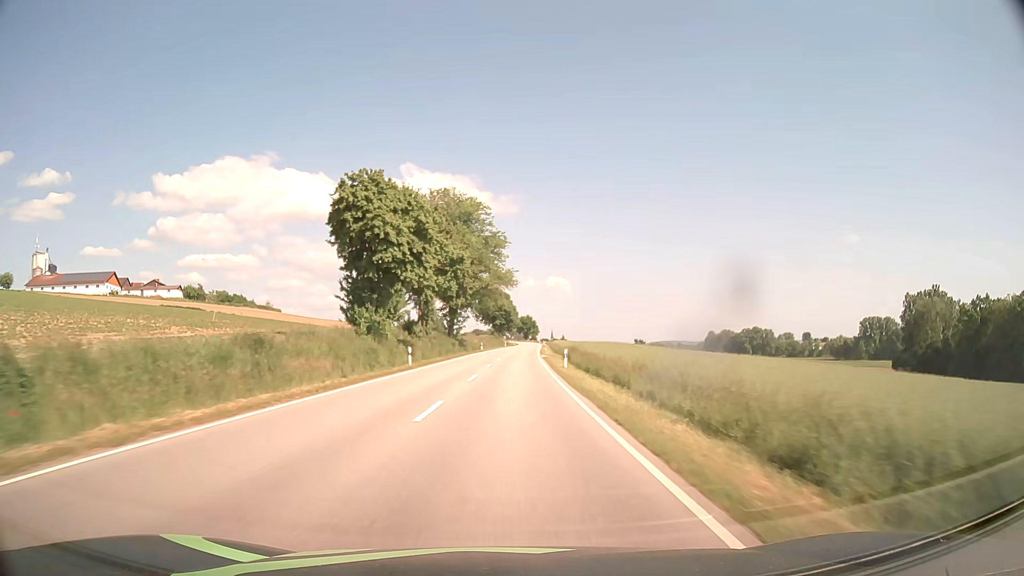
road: secondary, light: Day
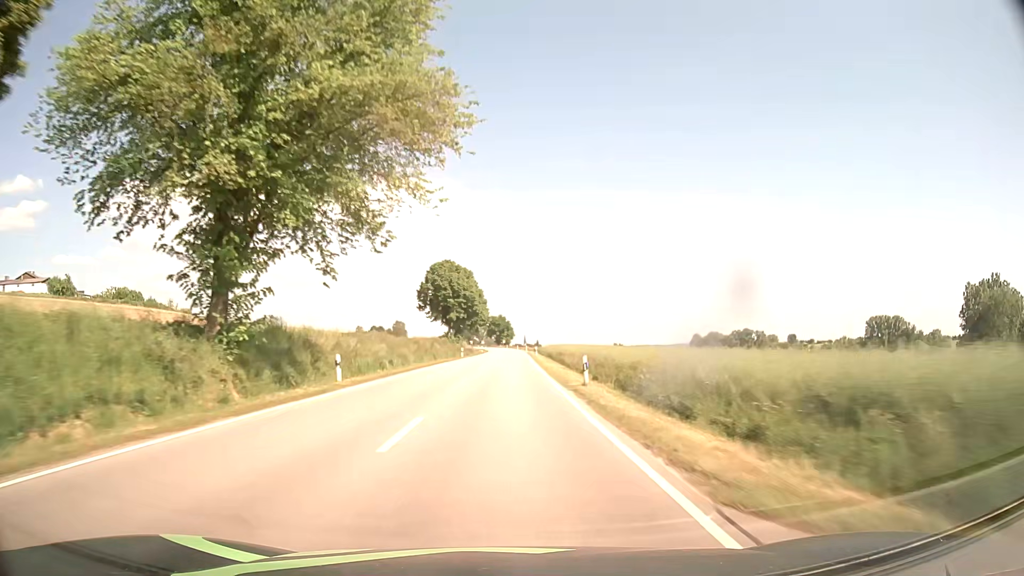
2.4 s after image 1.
(+1.6, +63.0) m; +2°
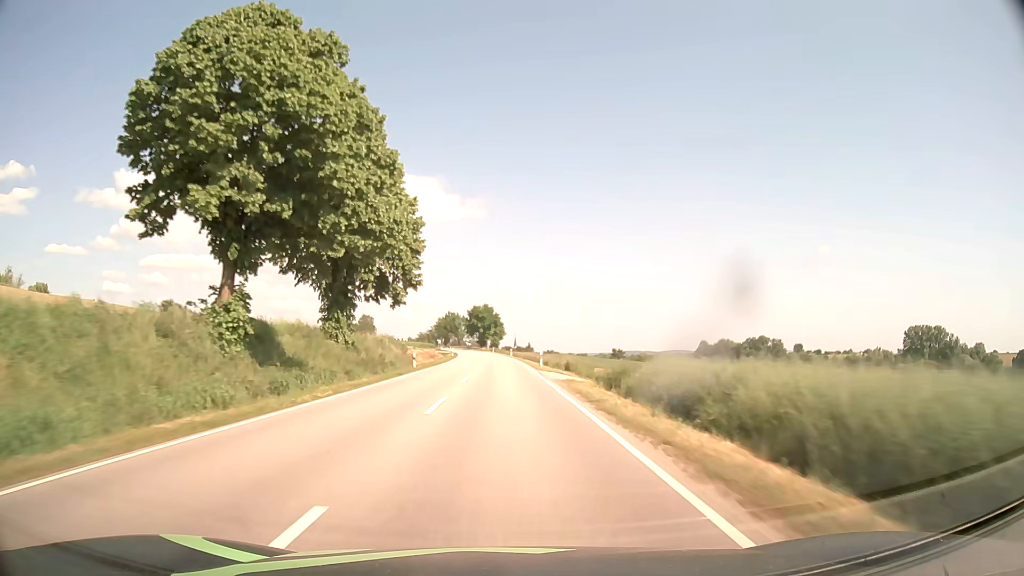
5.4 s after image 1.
(+0.9, +78.9) m; +1°
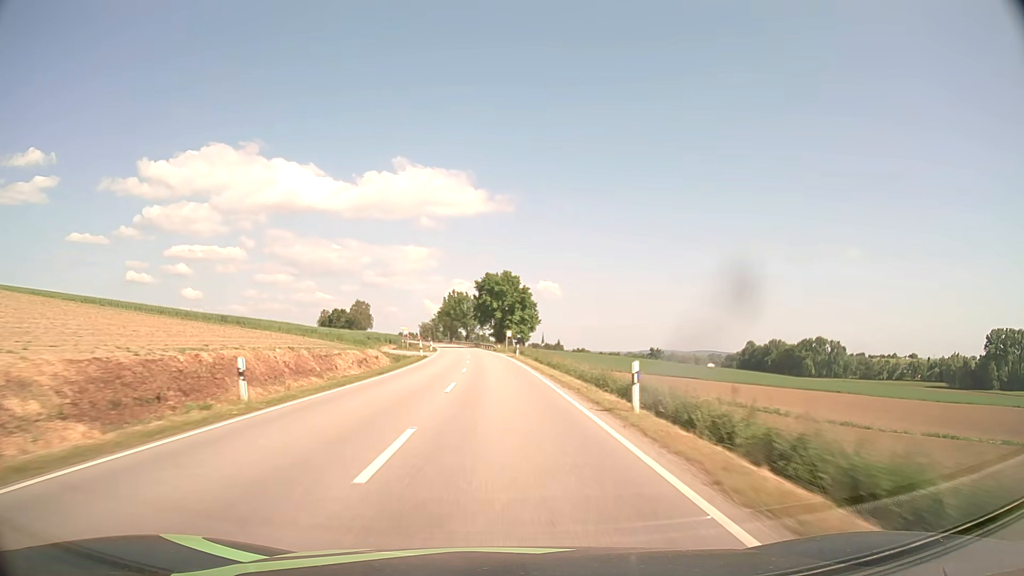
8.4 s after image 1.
(-1.0, +79.0) m; -2°
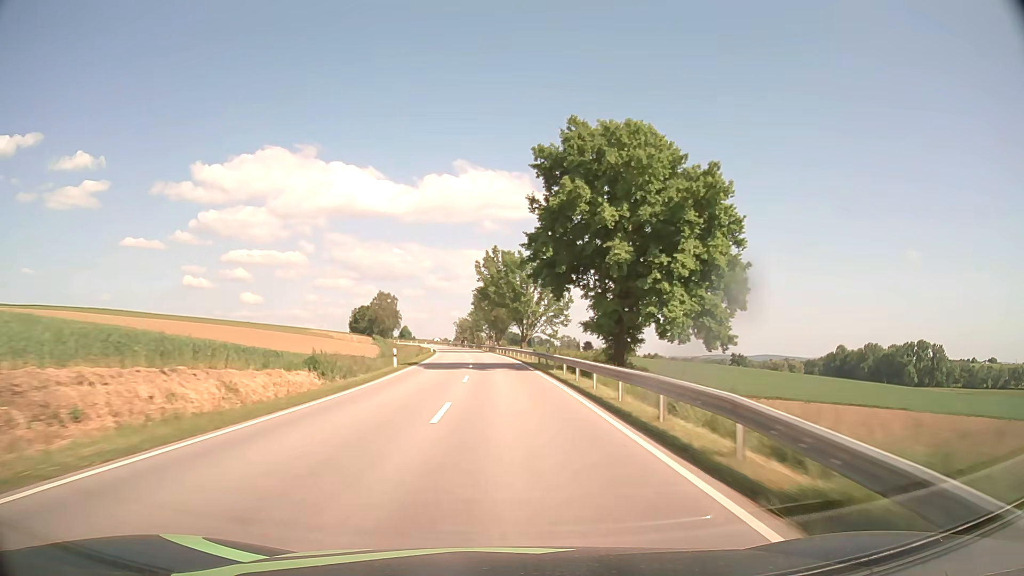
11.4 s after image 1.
(-3.3, +78.9) m; -5°
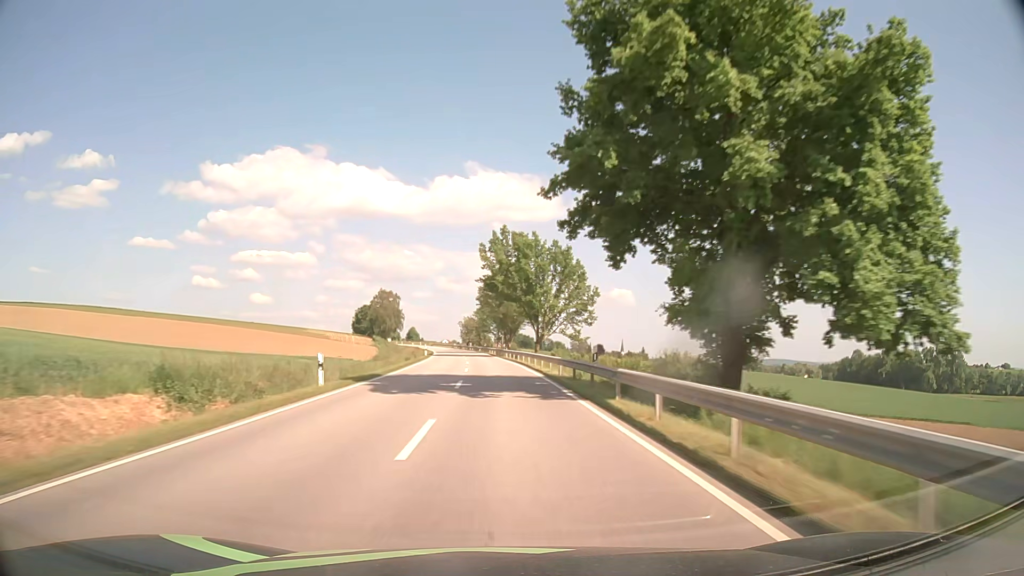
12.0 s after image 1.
(-0.1, +15.8) m; -1°
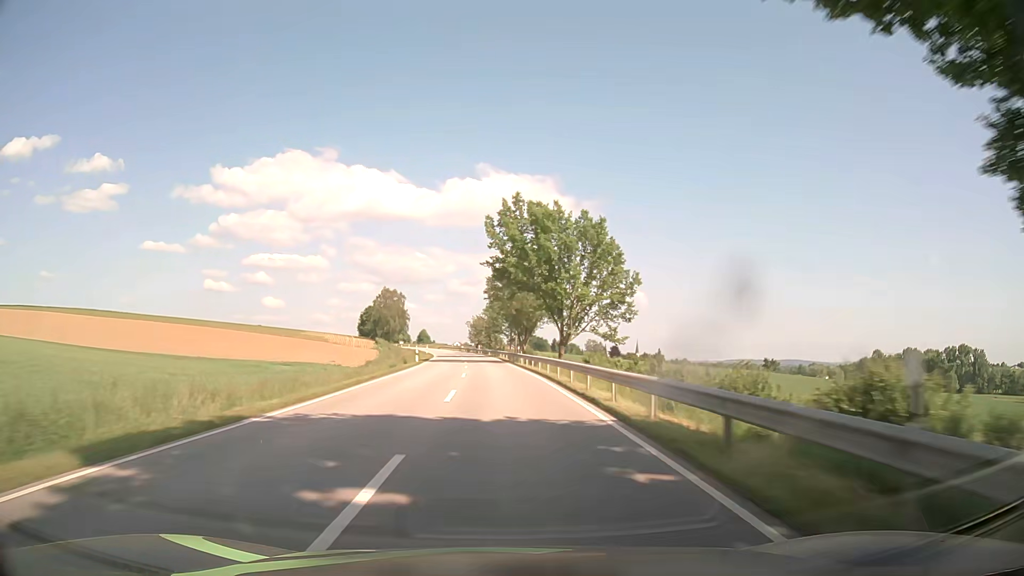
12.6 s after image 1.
(-0.1, +15.8) m; -1°
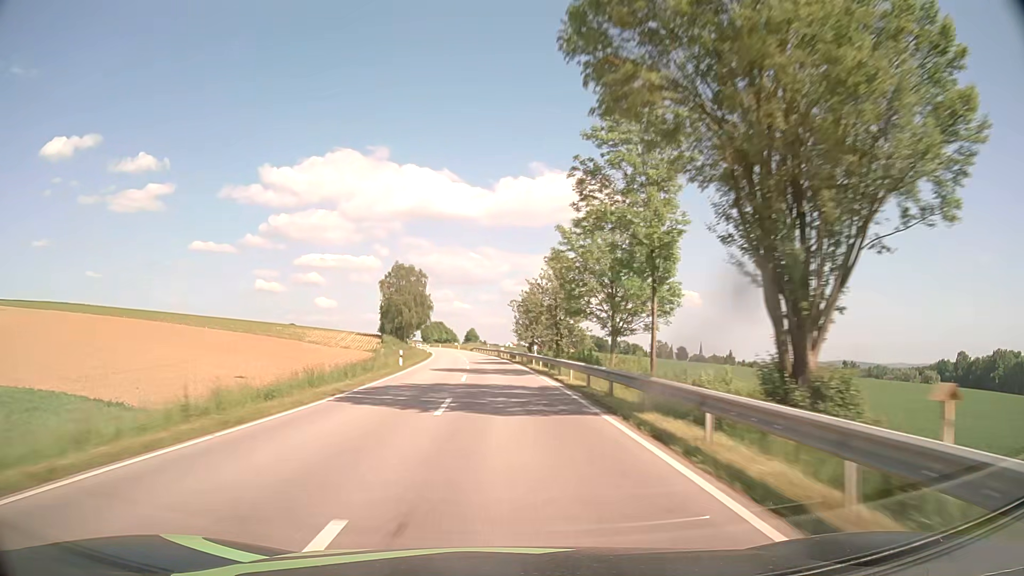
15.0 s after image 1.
(-2.5, +63.1) m; -5°
(0, +10) (0, +20) (-1, +30) (-1, +40) (-1, +50) (-2, +60) (-3, +70) (-4, +80) (-5, +90) (-6, +100) m
